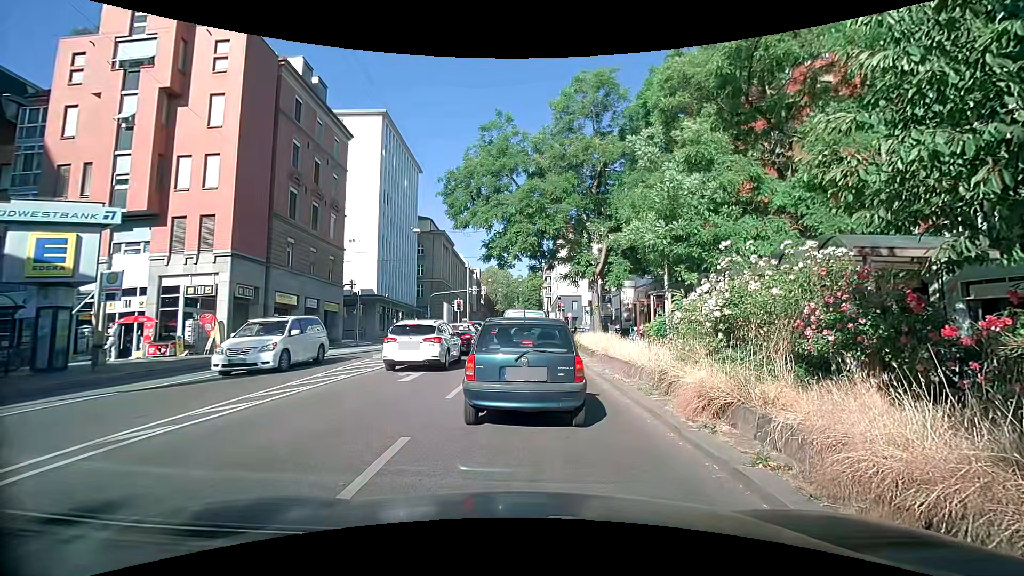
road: secondary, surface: asphalt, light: Day
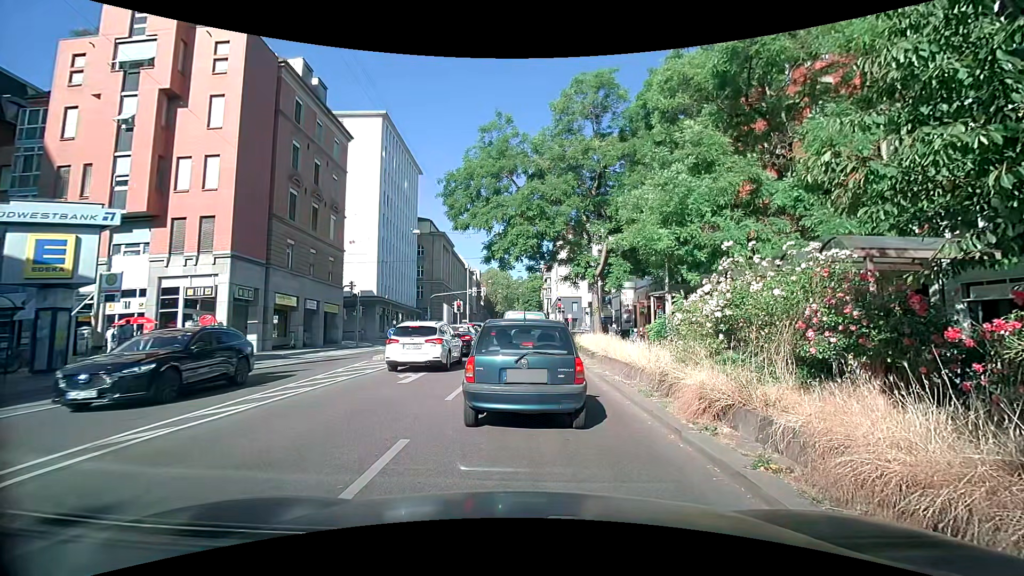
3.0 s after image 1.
(0.0, +0.1) m; 0°
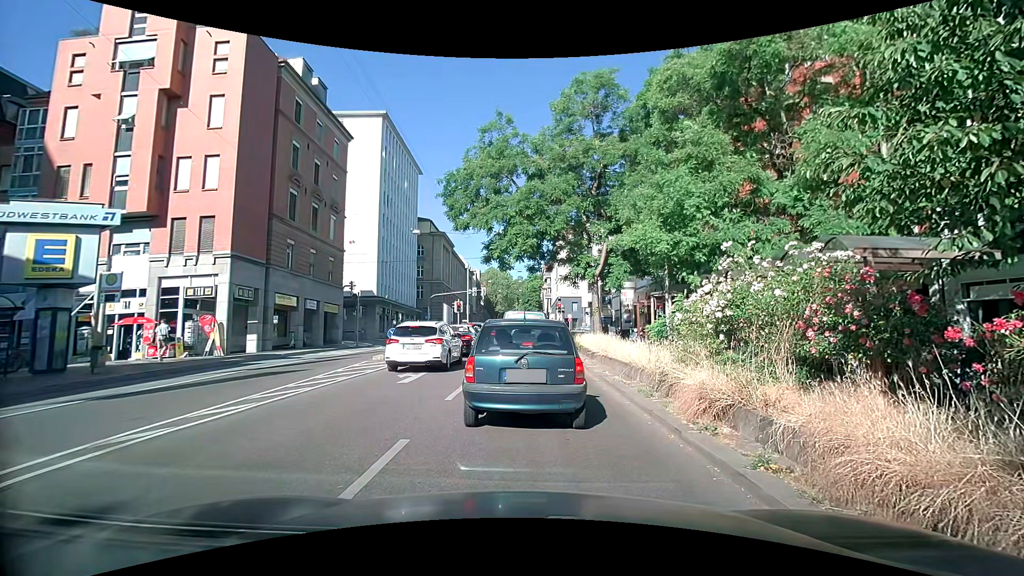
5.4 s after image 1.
(0.0, 0.0) m; 0°
